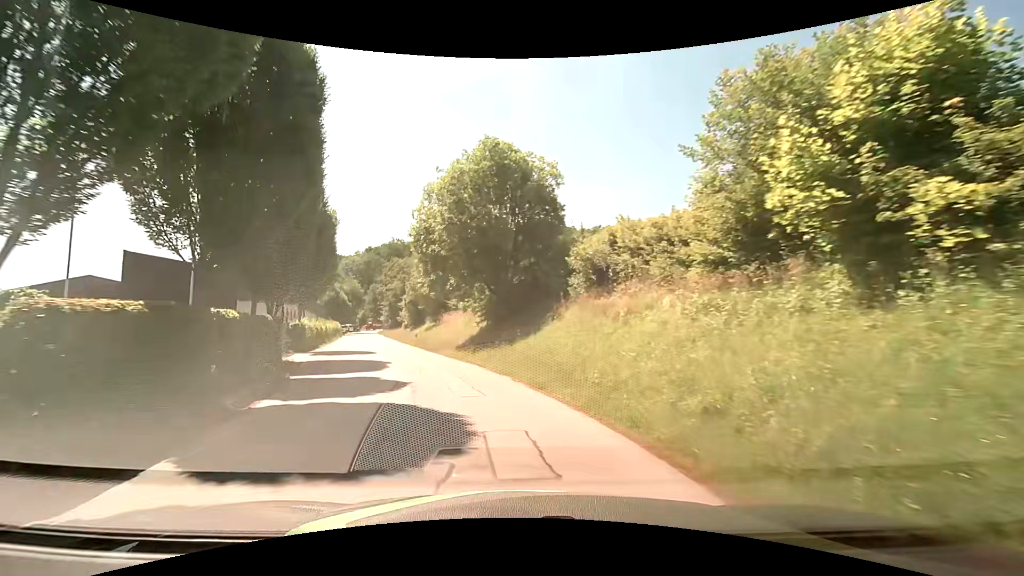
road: residential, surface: asphalt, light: Day
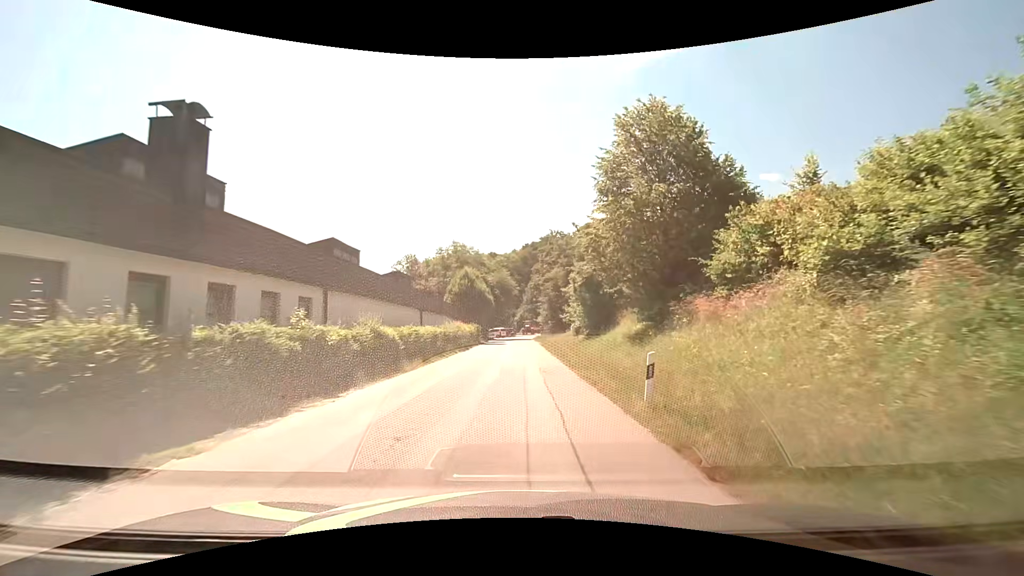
(-6.4, +27.4) m; -19°
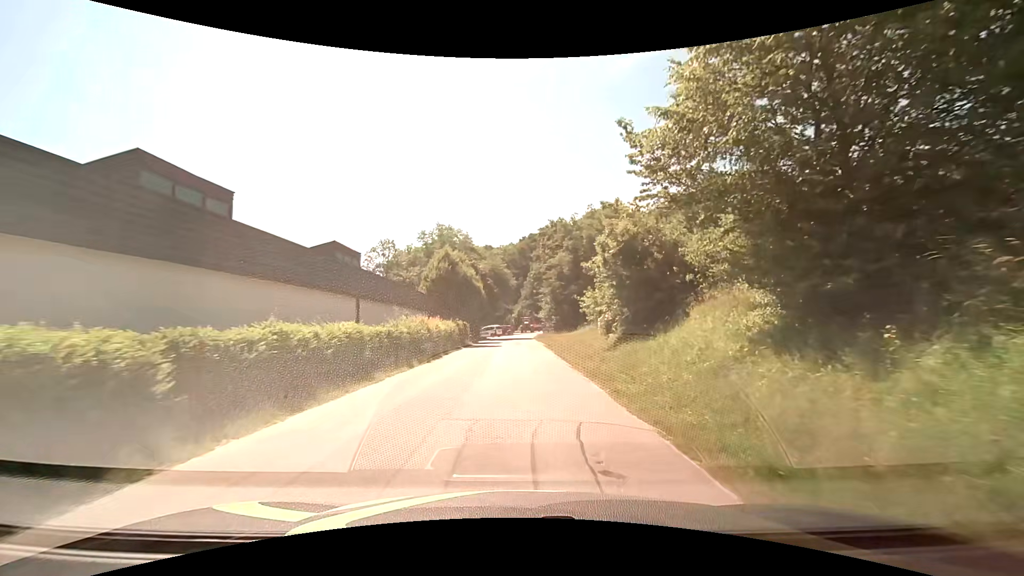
(+0.1, +11.8) m; 0°
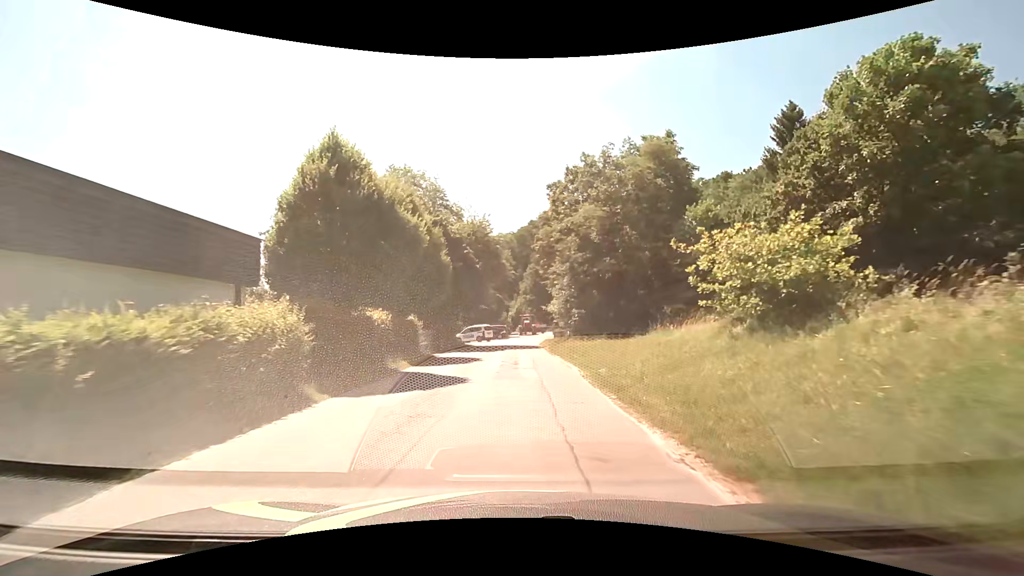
(+0.2, +22.8) m; 0°
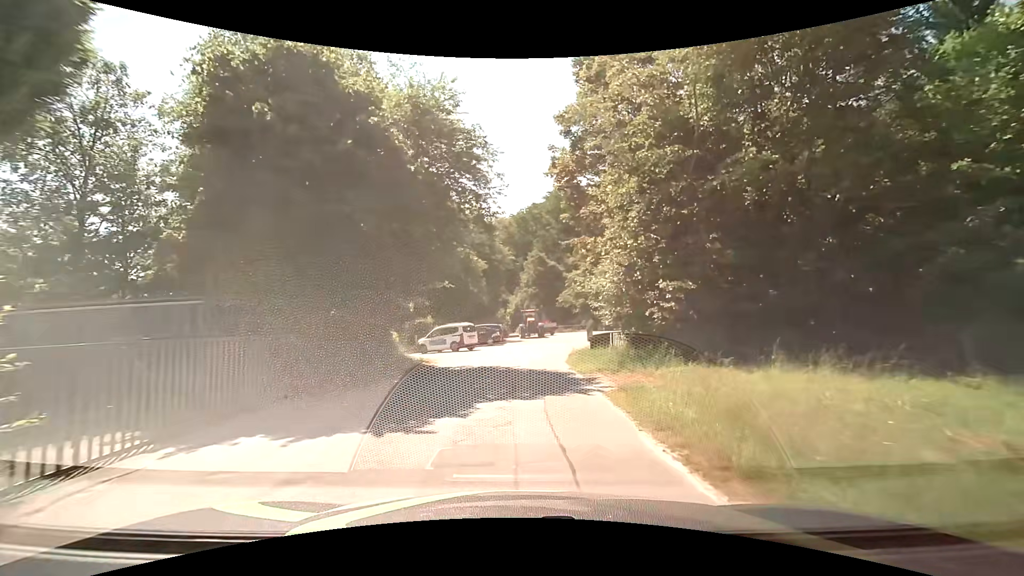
(+0.3, +20.9) m; +1°
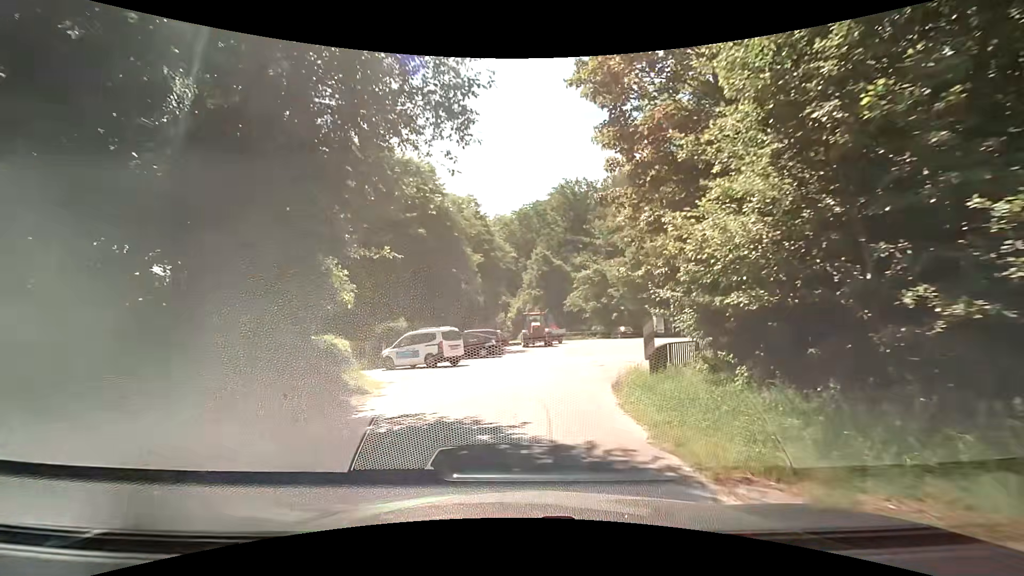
(-0.1, +9.3) m; 0°
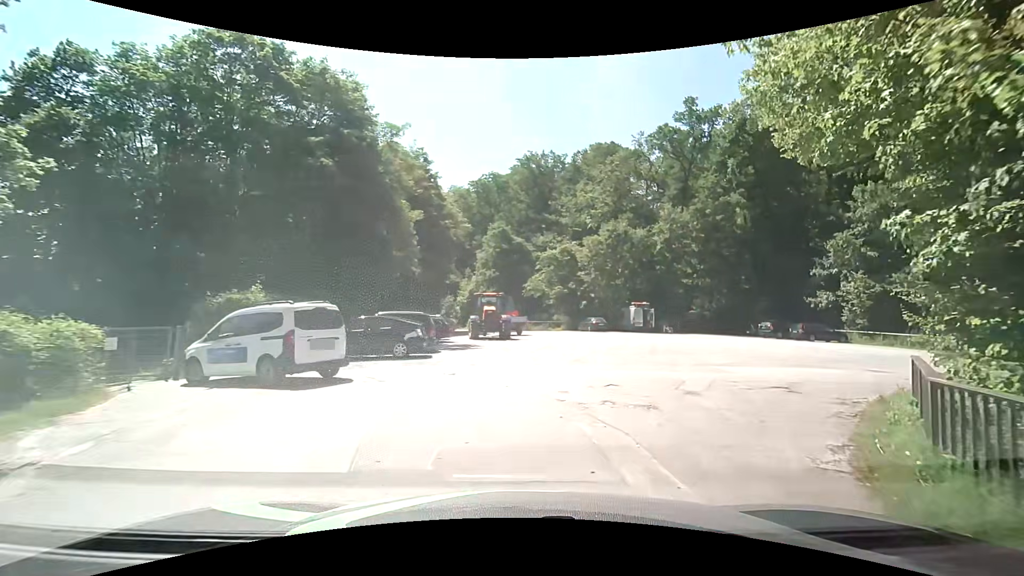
(+0.1, +11.4) m; +3°
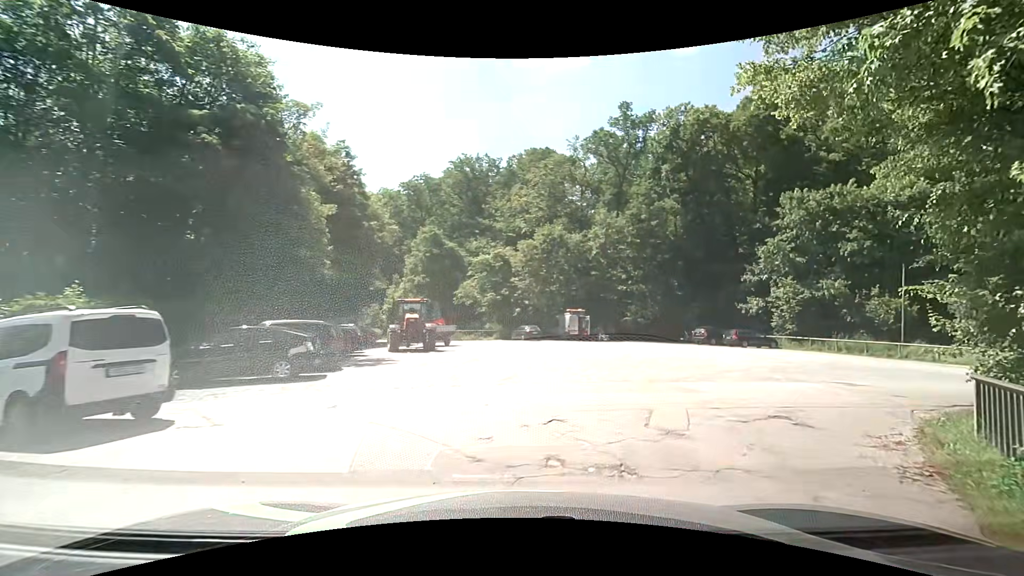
(+0.2, +3.2) m; +8°
